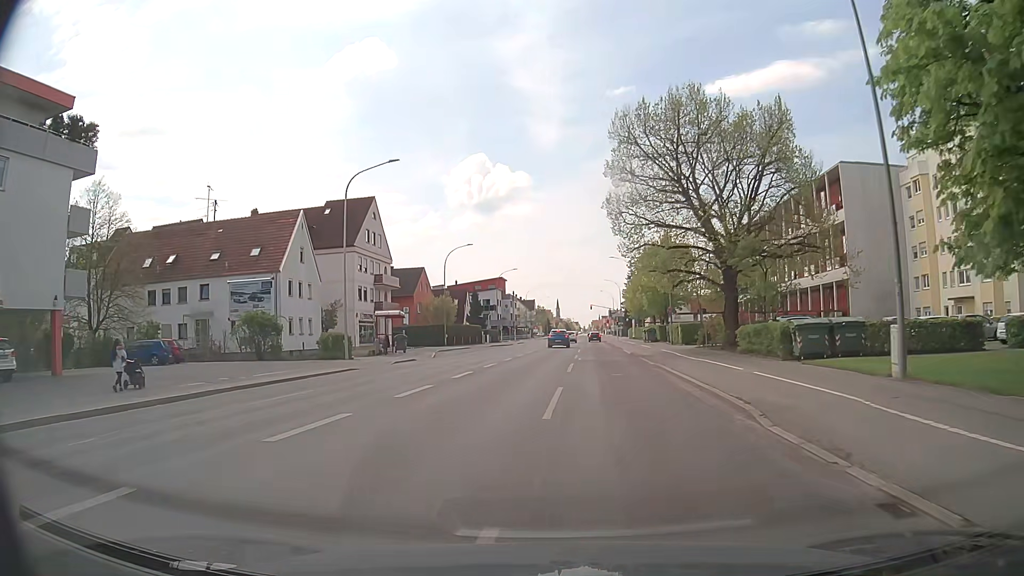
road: tertiary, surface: asphalt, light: Day
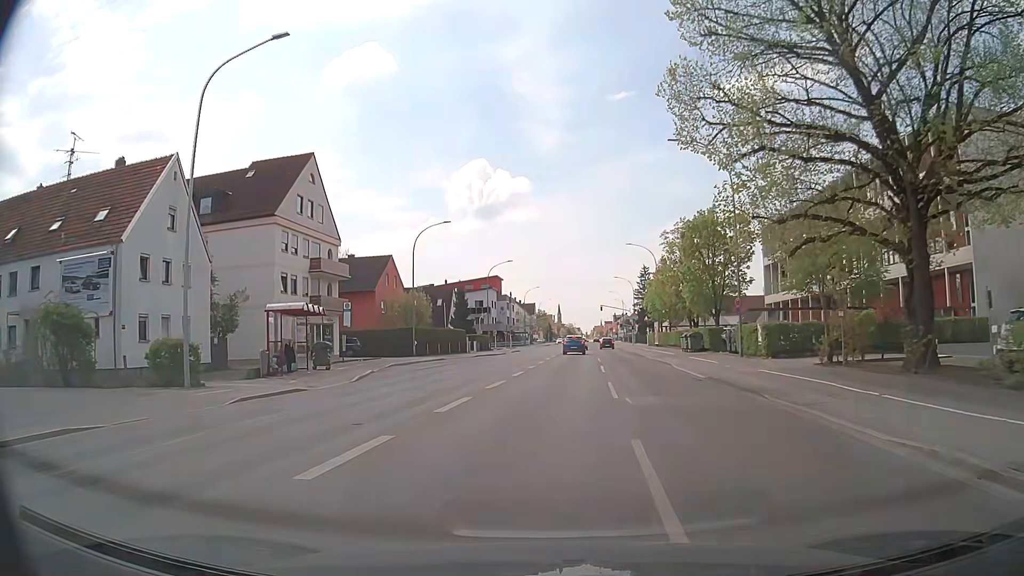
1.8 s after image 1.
(-0.1, +19.8) m; 0°
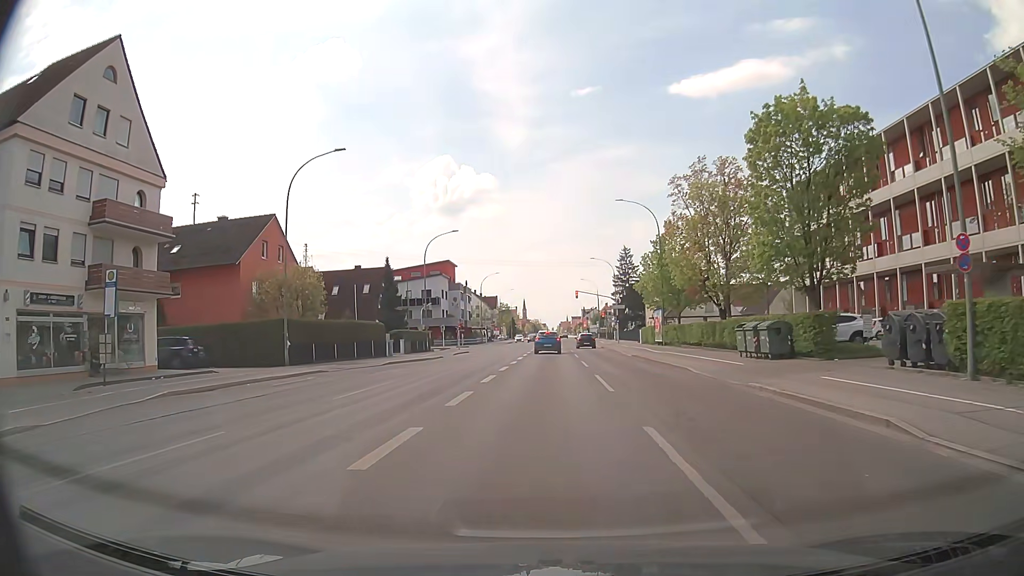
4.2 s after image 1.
(+0.7, +23.4) m; +3°
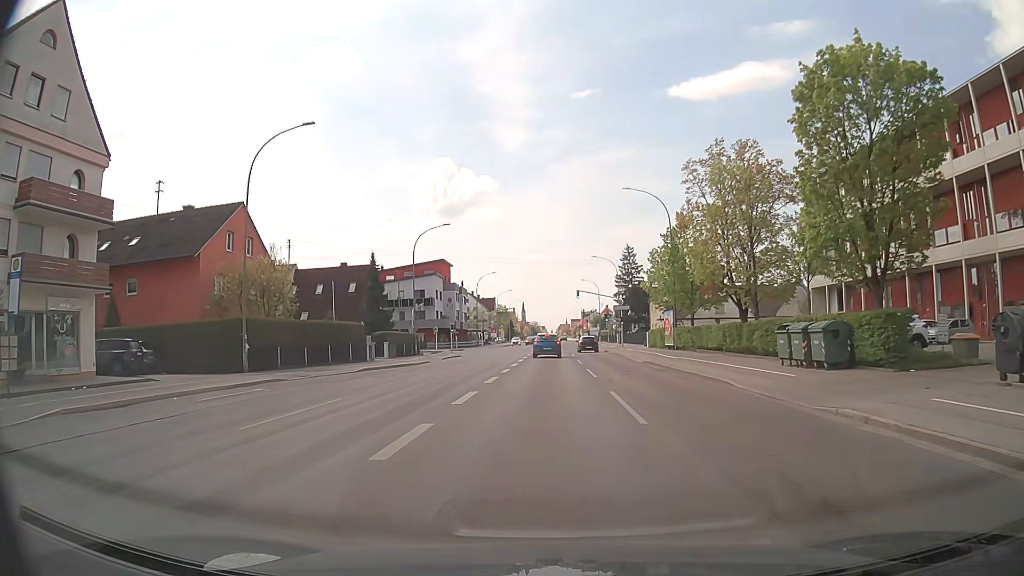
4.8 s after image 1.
(0.0, +5.4) m; +1°
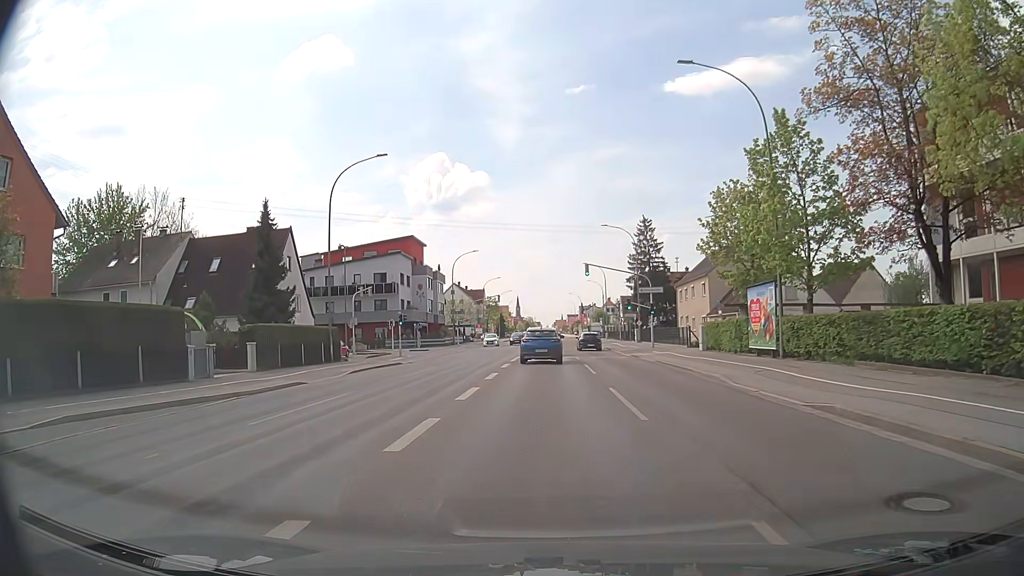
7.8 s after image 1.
(0.0, +23.4) m; 0°
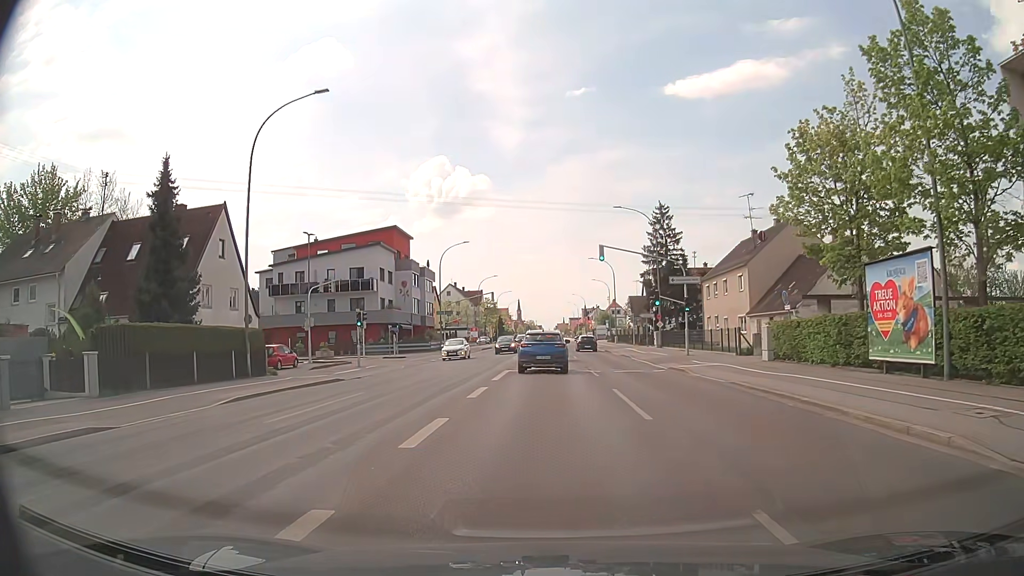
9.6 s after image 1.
(0.0, +11.6) m; 0°
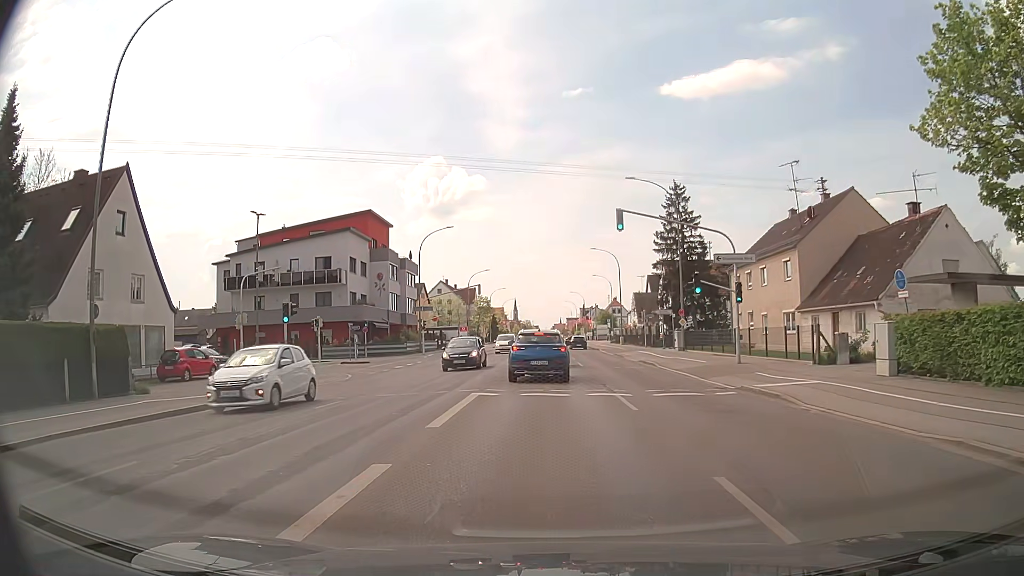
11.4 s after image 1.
(-0.1, +10.7) m; 0°
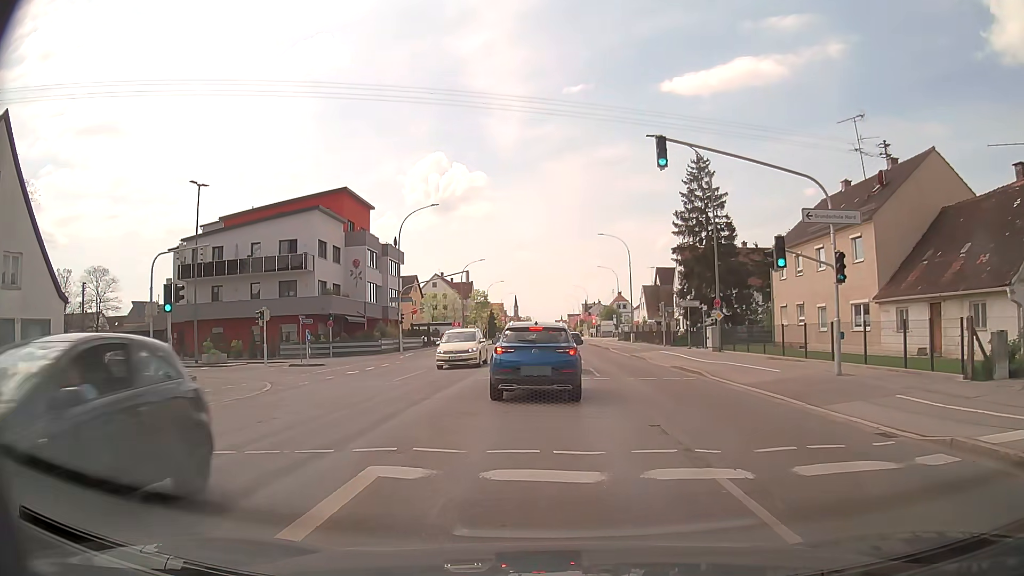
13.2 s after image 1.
(0.0, +9.4) m; 0°
(0, +10) (0, +20) (0, +30) (0, +40) (0, +50) (0, +60) (0, +70) (0, +80) (0, +90) (0, +100) m
